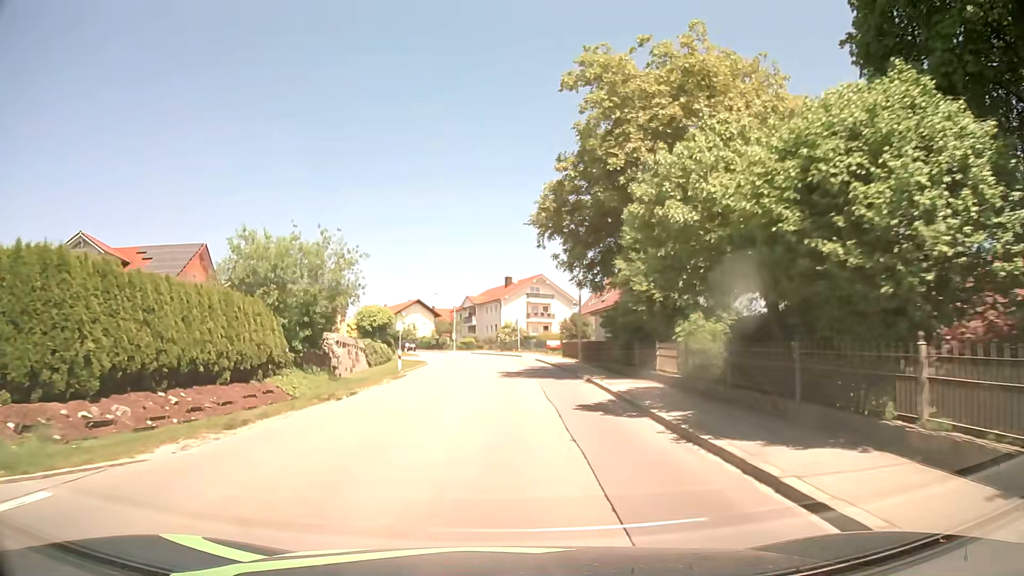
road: tertiary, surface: asphalt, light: Day
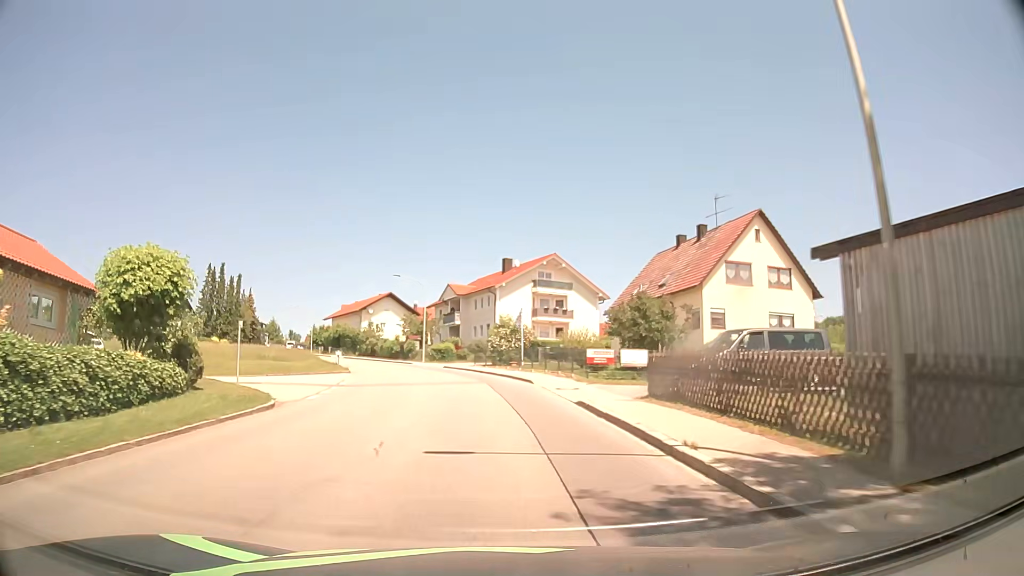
(+0.5, +29.4) m; +1°
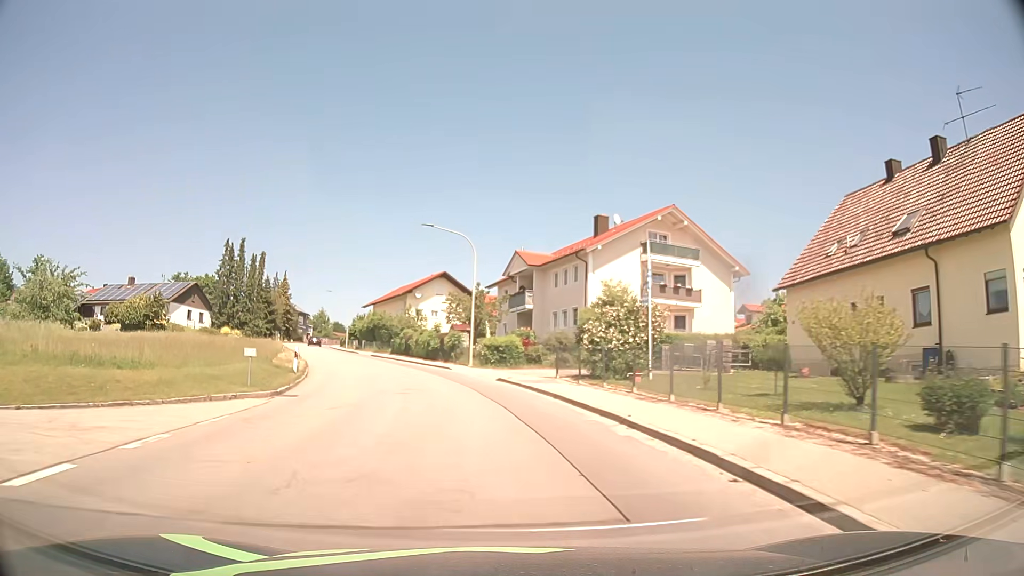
(-1.0, +22.4) m; -6°
